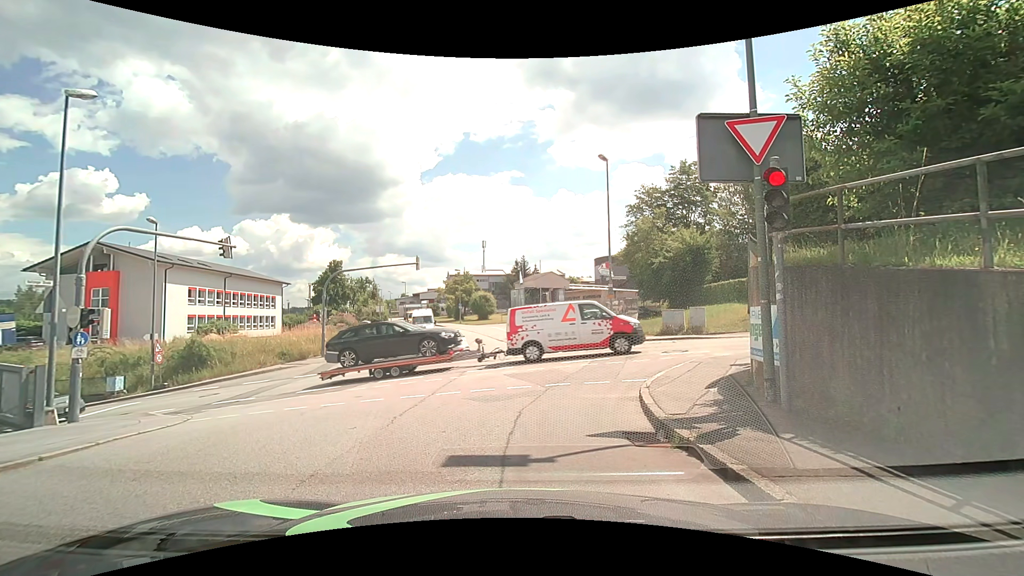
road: residential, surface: asphalt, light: Day
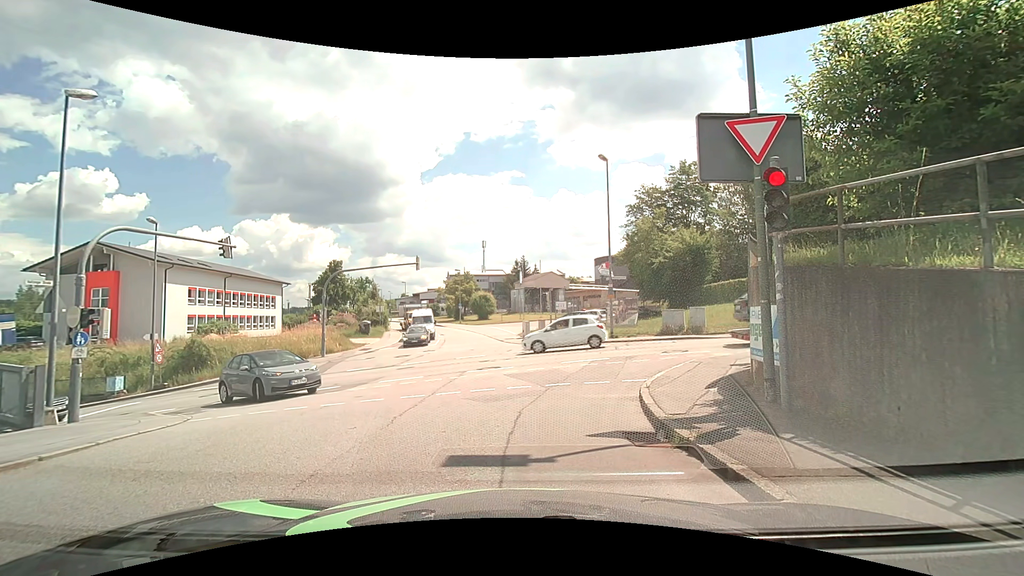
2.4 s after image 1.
(0.0, 0.0) m; 0°
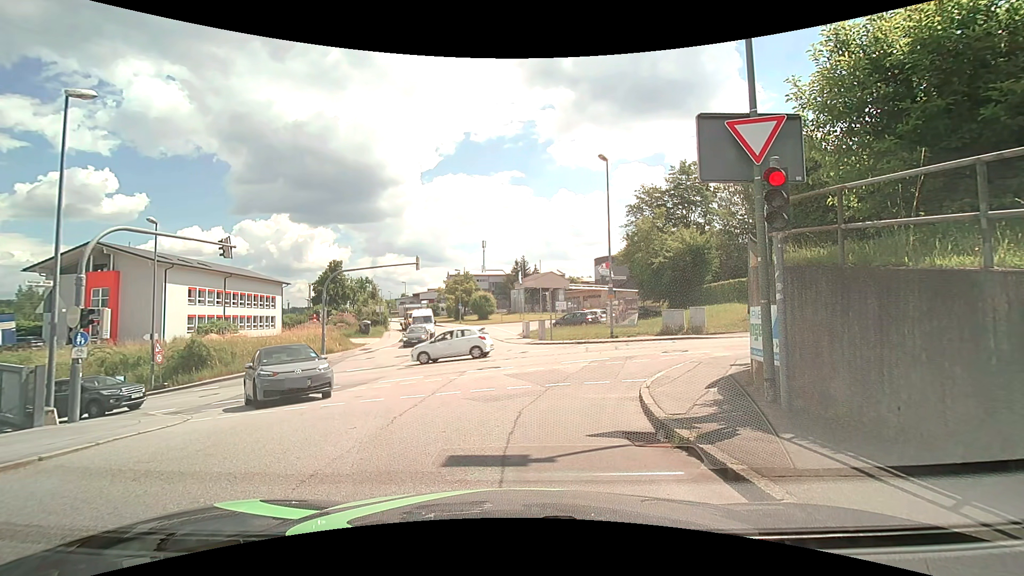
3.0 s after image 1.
(0.0, 0.0) m; 0°
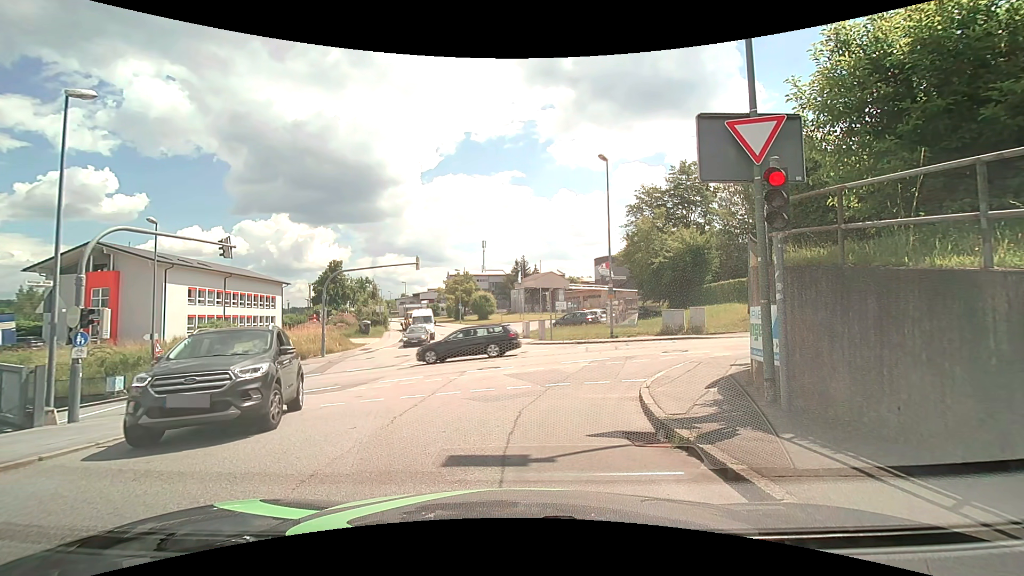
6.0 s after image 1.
(0.0, 0.0) m; 0°
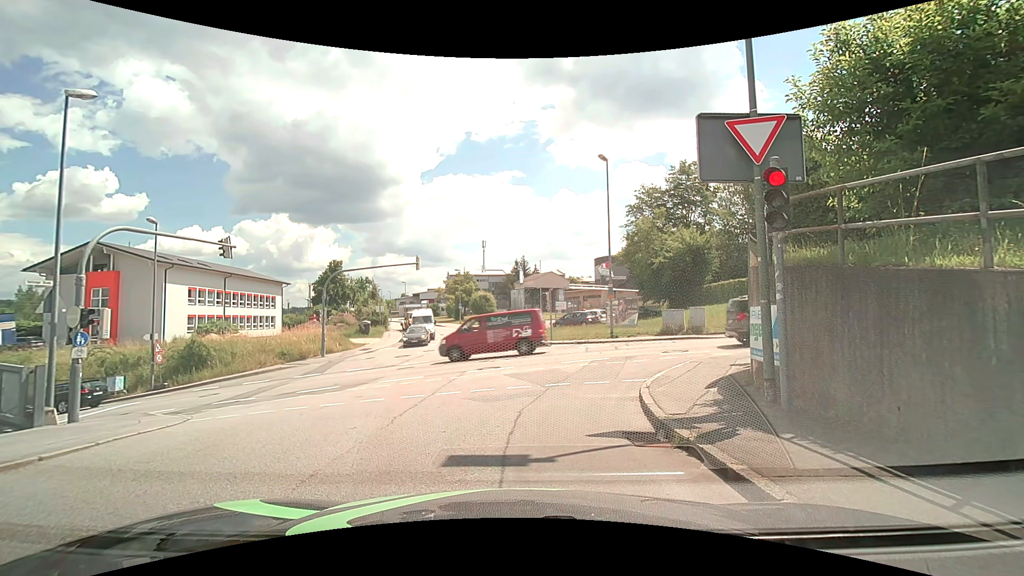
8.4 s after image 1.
(0.0, 0.0) m; 0°
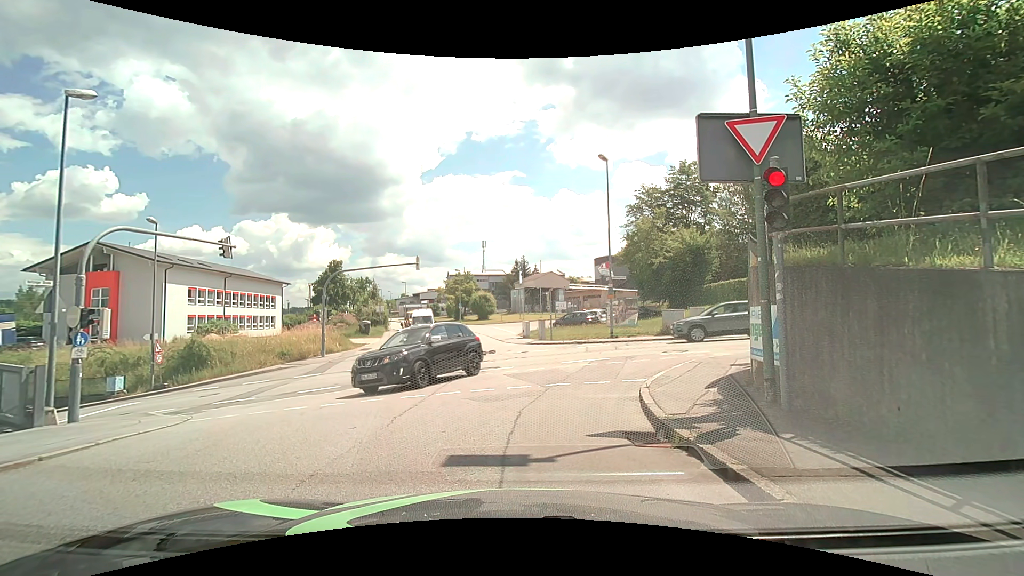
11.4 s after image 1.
(0.0, 0.0) m; 0°
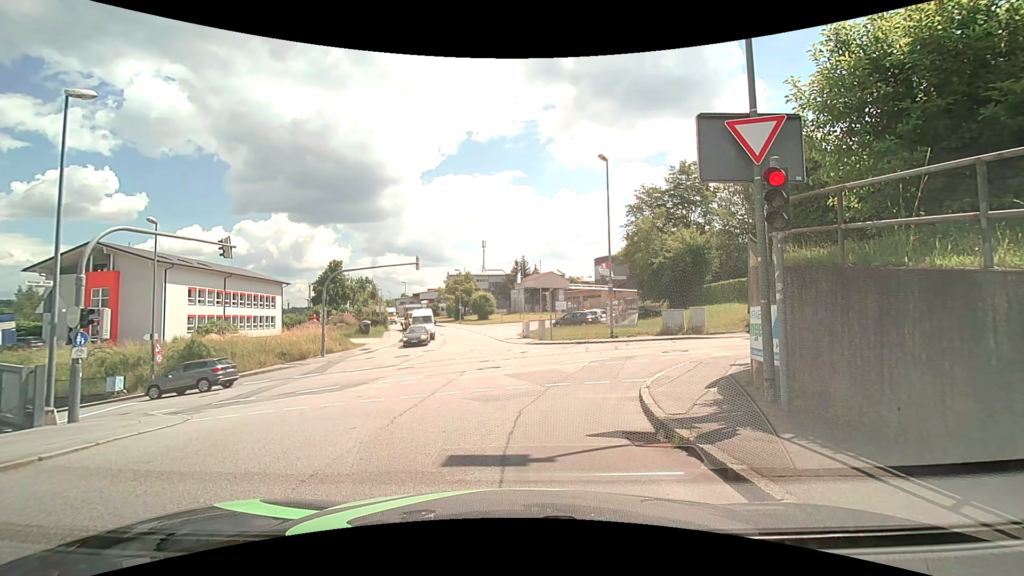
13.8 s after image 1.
(0.0, 0.0) m; 0°
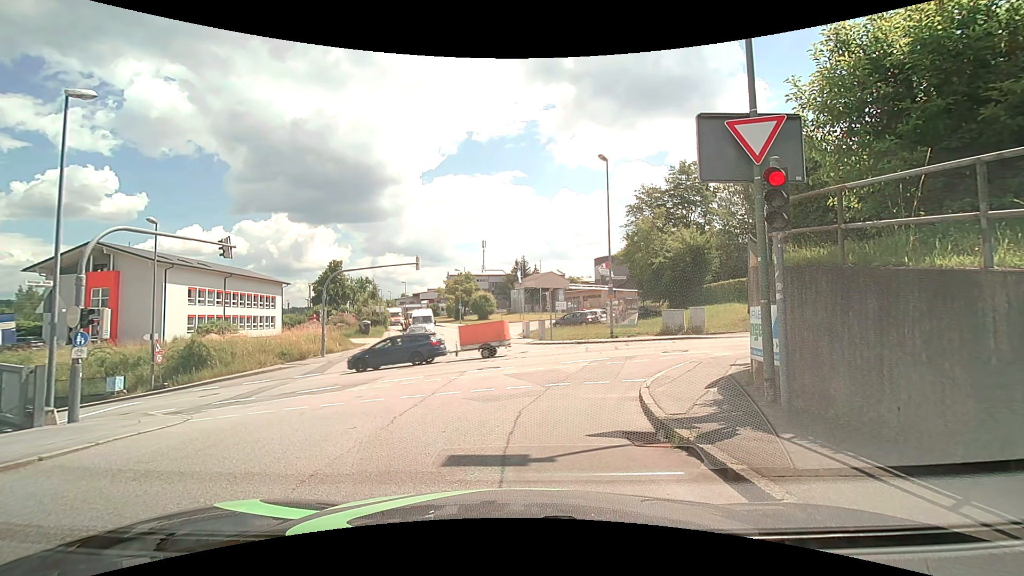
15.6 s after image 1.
(0.0, 0.0) m; 0°
